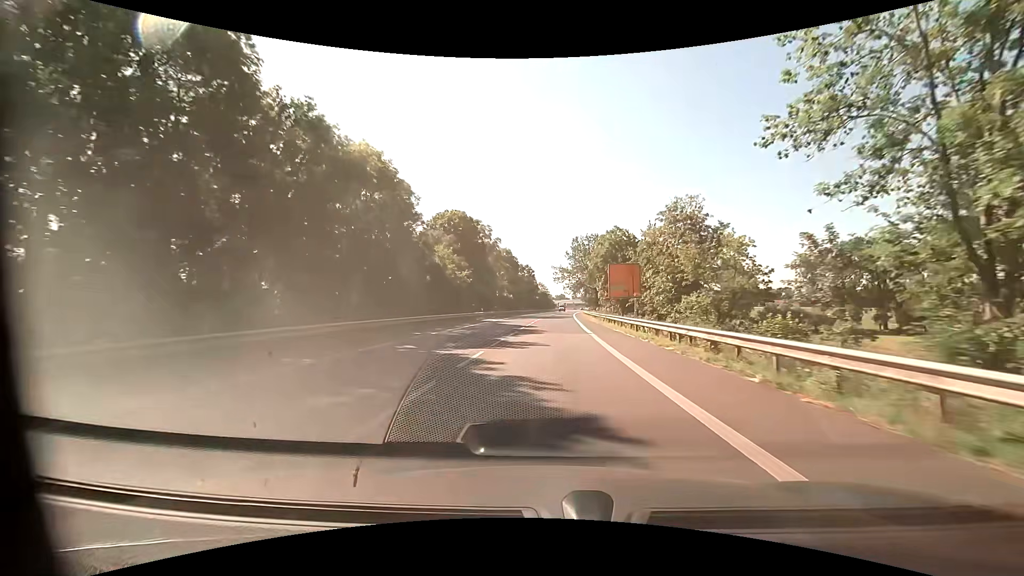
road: primary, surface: asphalt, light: Day
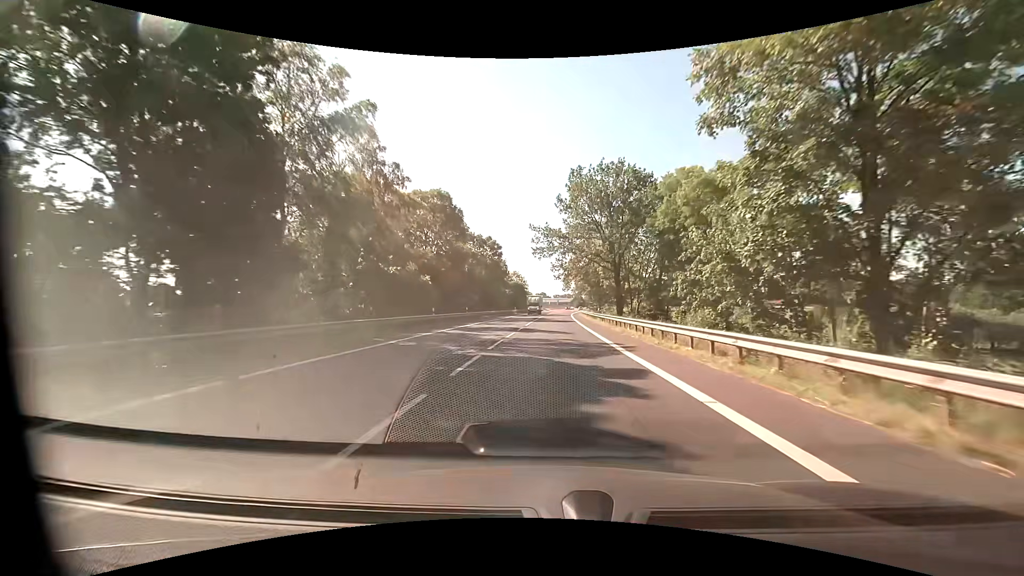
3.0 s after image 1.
(+1.0, +56.6) m; +2°
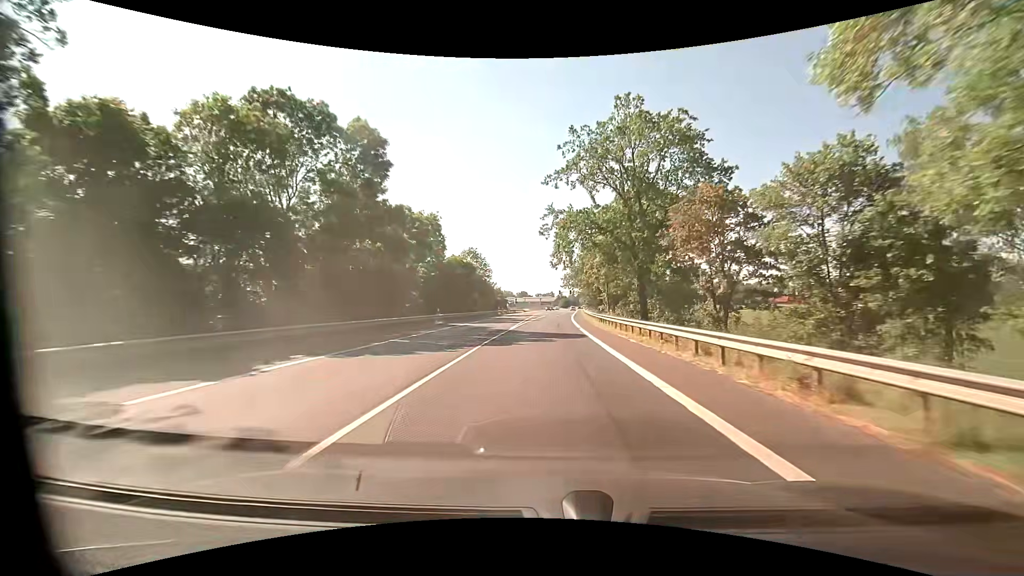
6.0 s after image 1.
(+1.3, +56.6) m; +2°
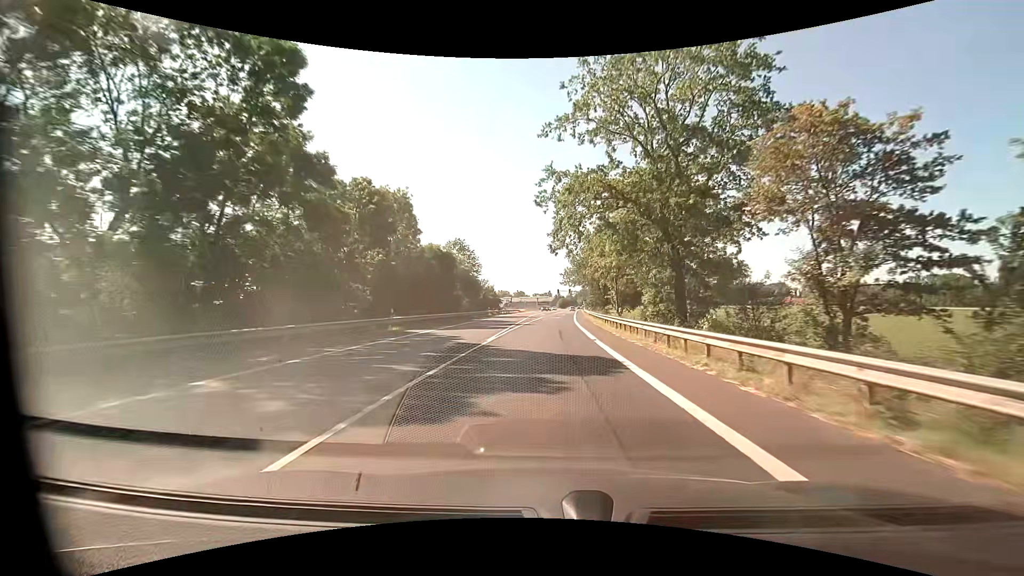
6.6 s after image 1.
(+0.1, +11.3) m; 0°
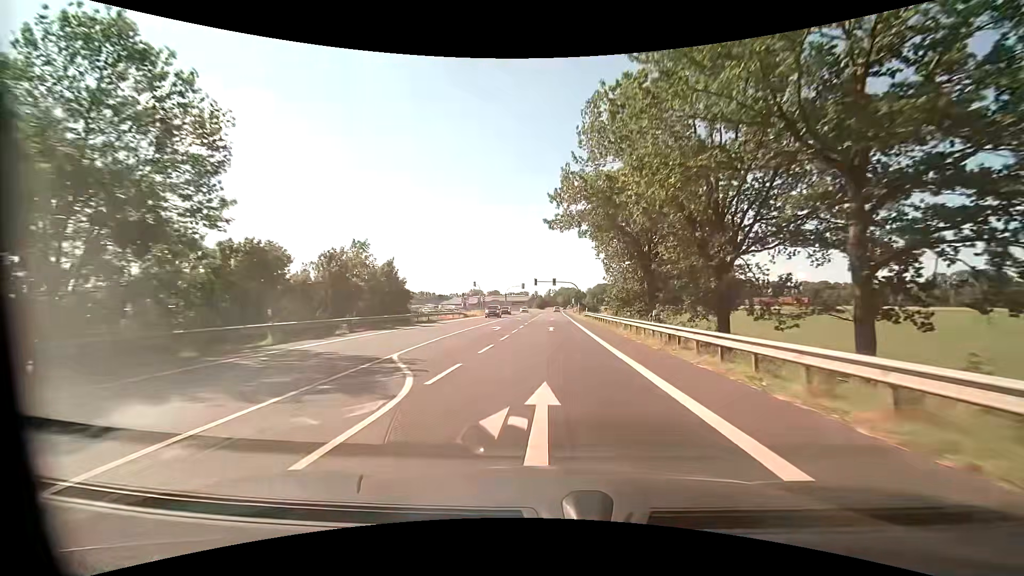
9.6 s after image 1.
(+1.4, +56.6) m; +3°
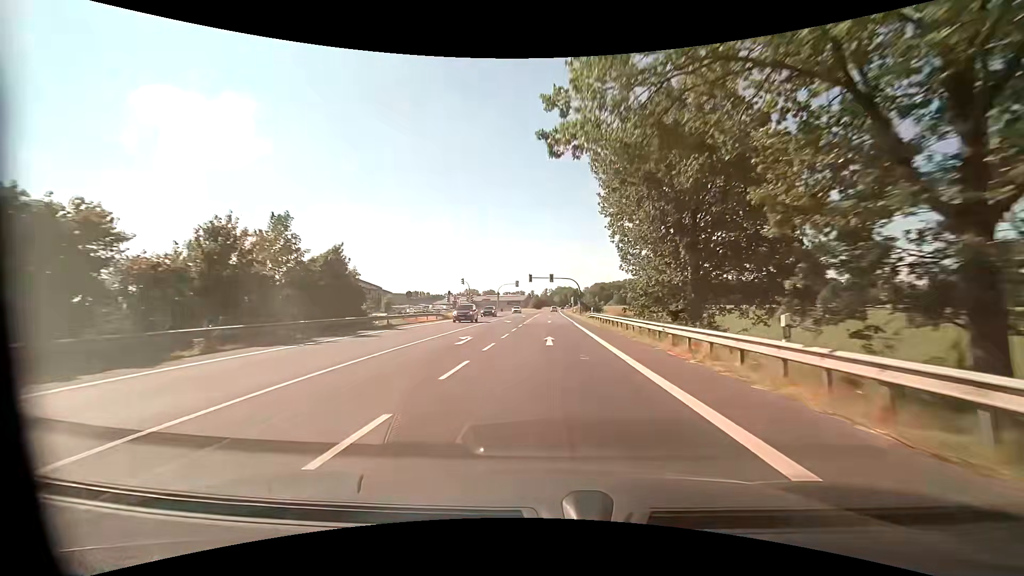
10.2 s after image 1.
(+0.1, +11.3) m; +1°
